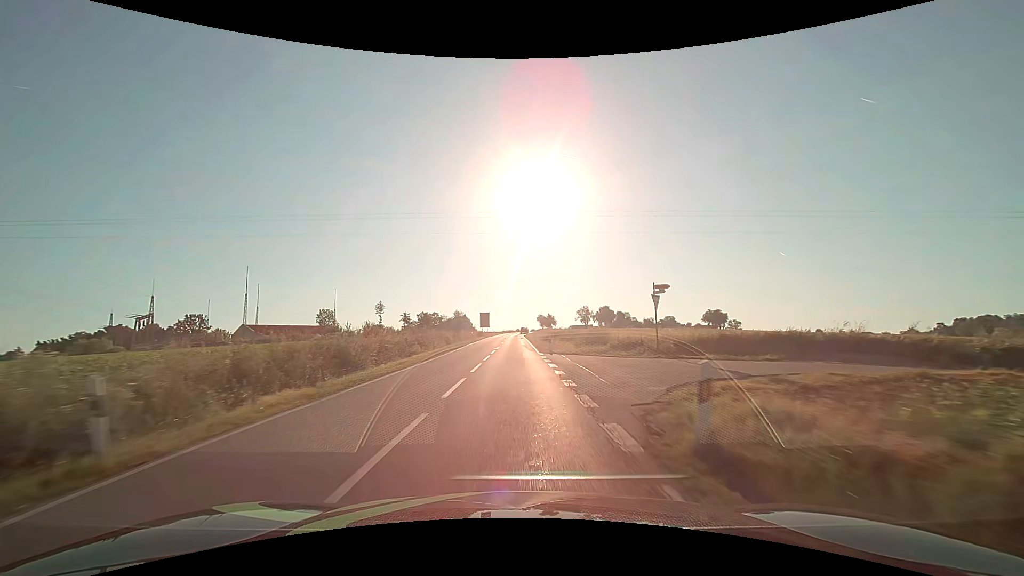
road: secondary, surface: asphalt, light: Day
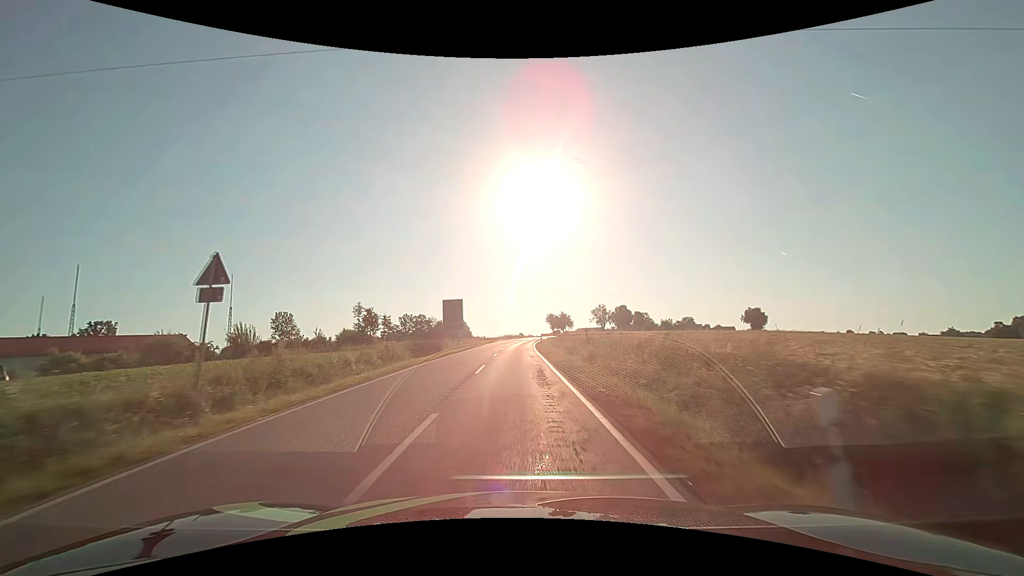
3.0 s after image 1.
(-0.2, +53.7) m; 0°
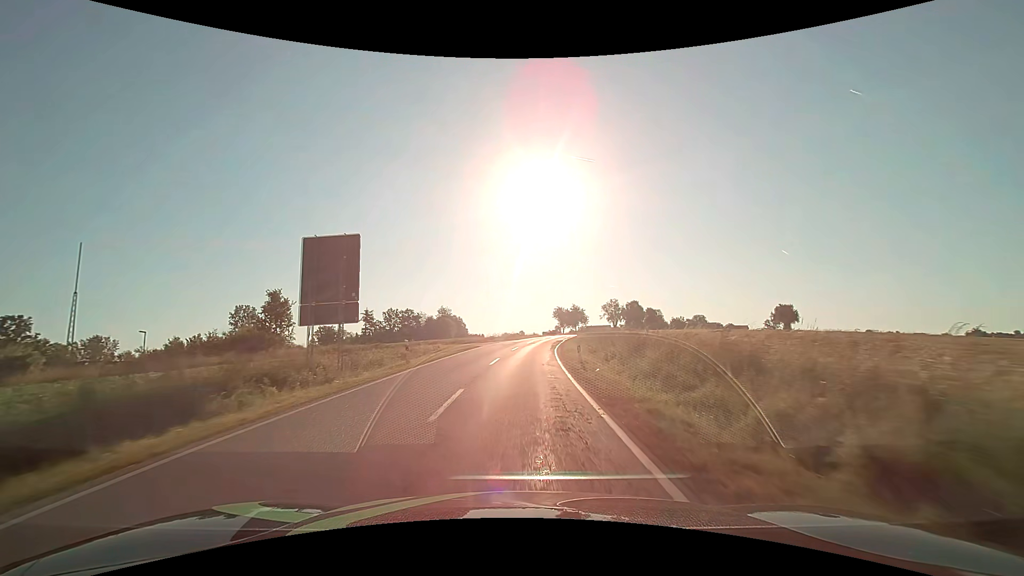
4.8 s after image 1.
(-0.1, +32.2) m; 0°
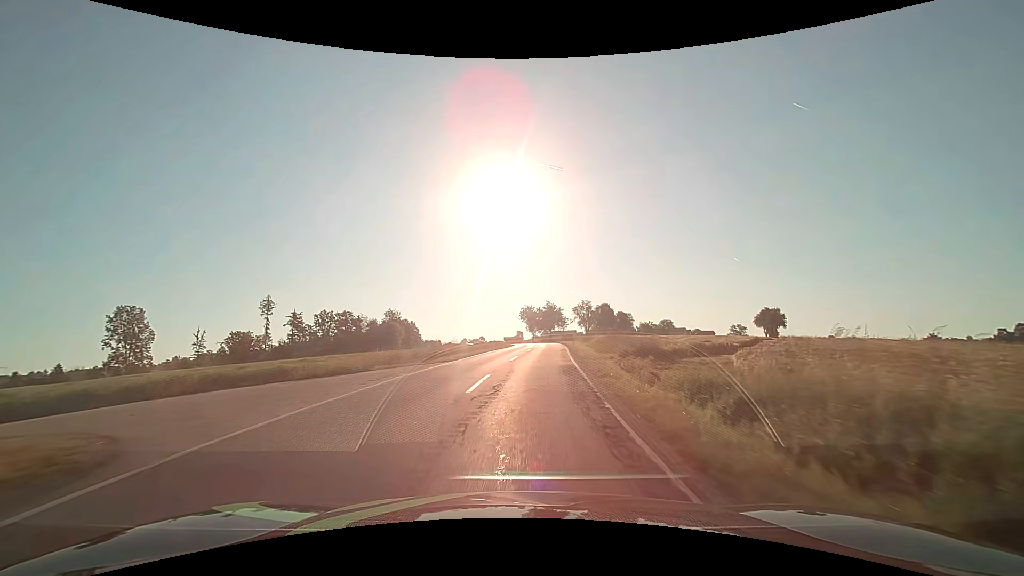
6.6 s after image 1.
(+0.8, +32.2) m; +4°
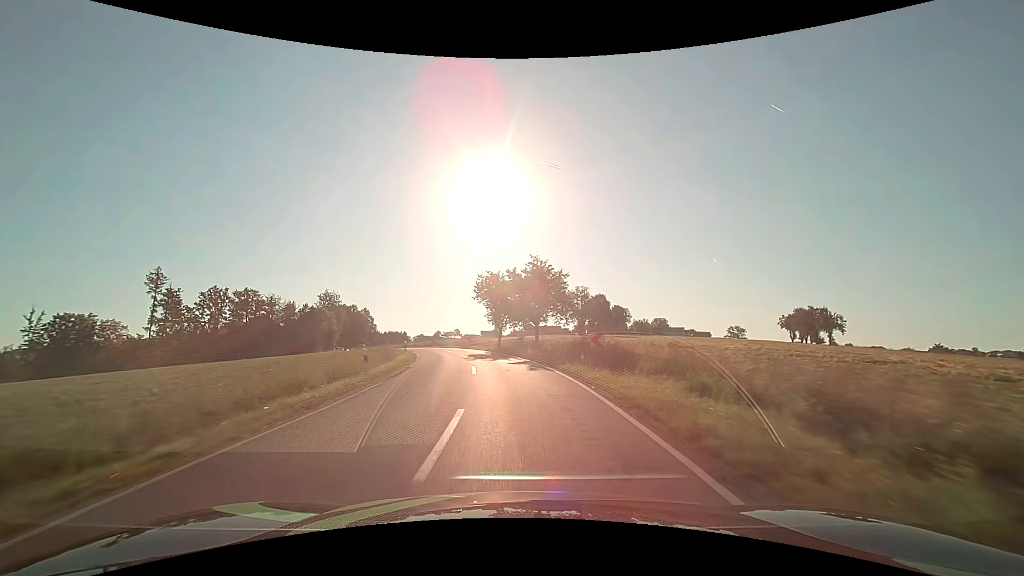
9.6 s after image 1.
(+3.1, +53.6) m; +3°
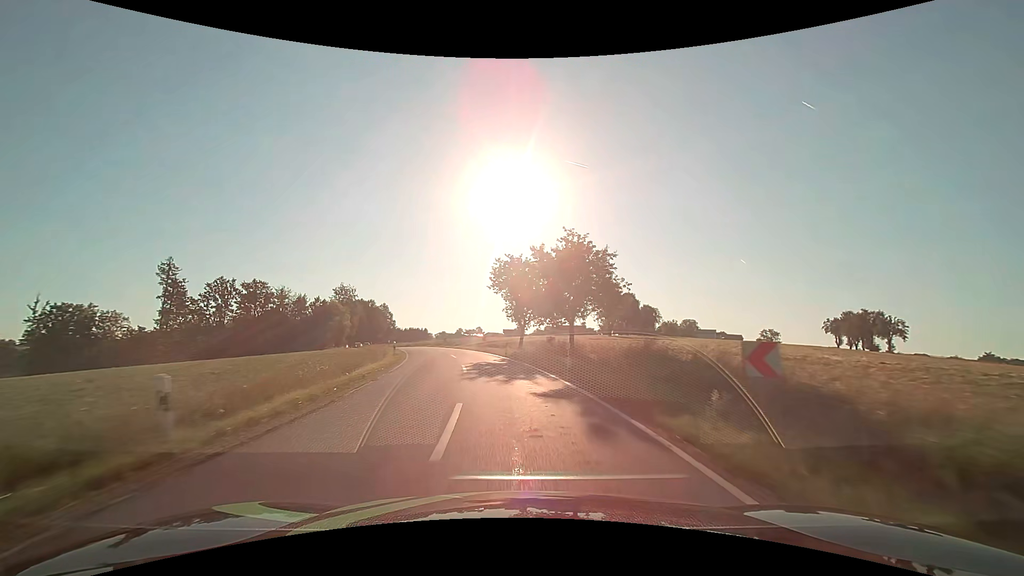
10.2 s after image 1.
(-0.3, +10.8) m; -3°
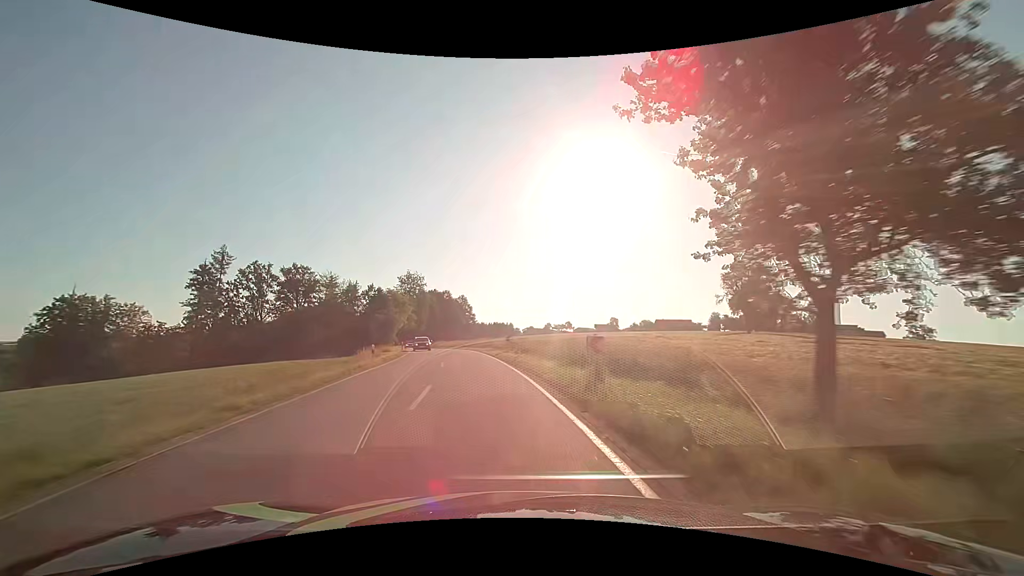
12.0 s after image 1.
(-2.5, +32.4) m; -10°
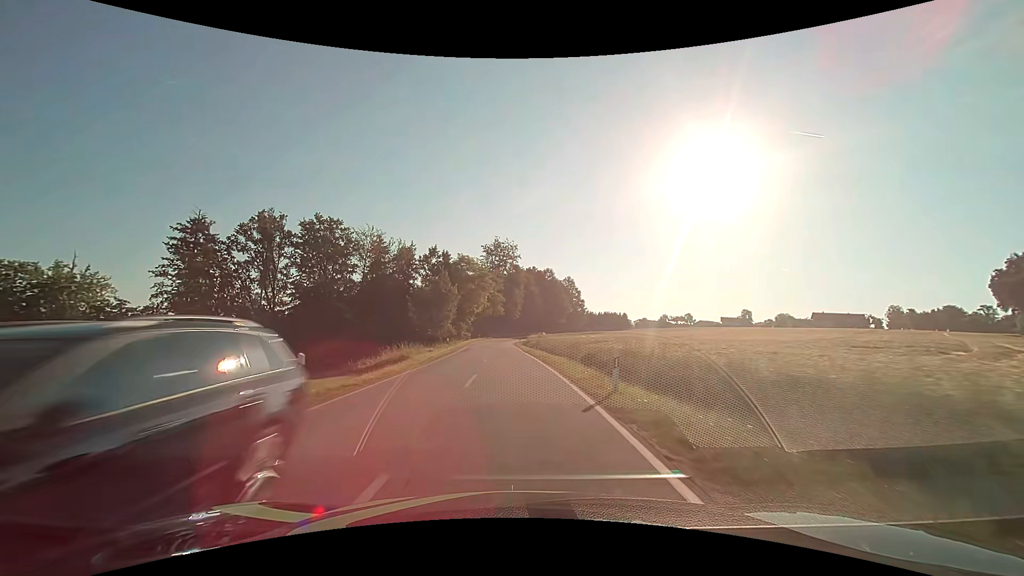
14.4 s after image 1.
(-5.4, +43.0) m; -12°
(0, +10) (0, +20) (-1, +30) (-1, +40) (-1, +50) (-2, +60) (-2, +70) (-2, +80) (-2, +90) (-2, +100) m
